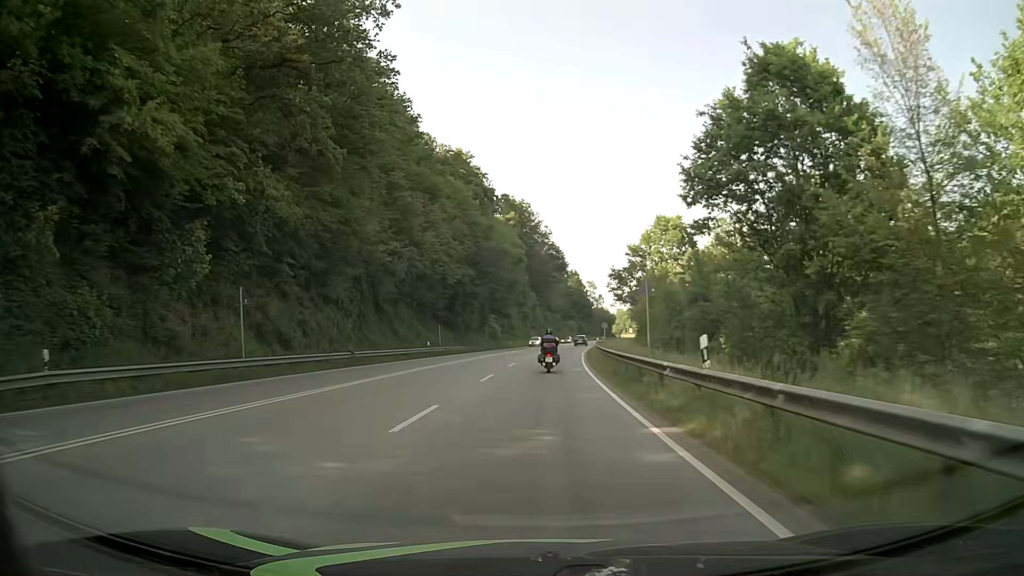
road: primary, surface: asphalt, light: Day
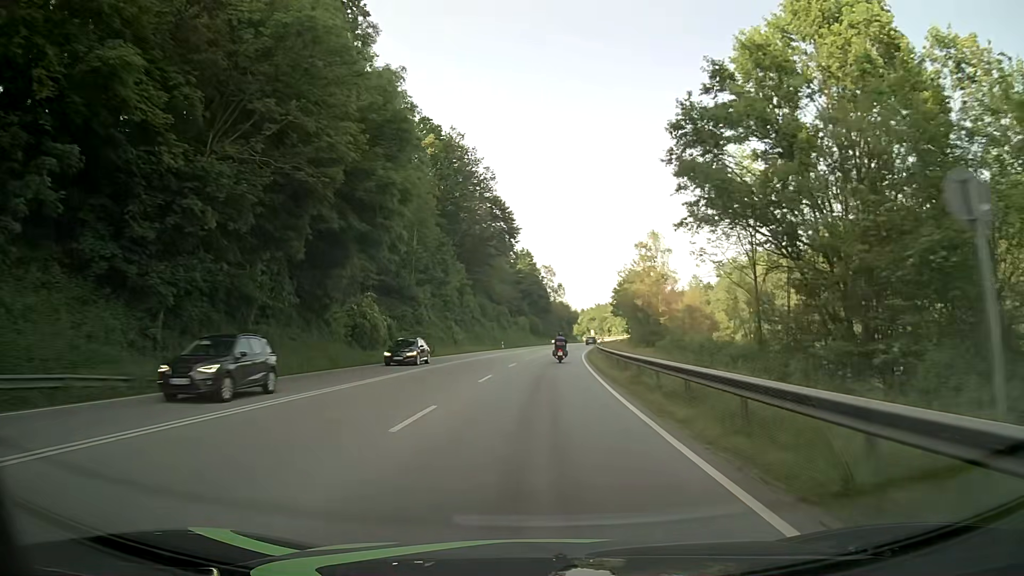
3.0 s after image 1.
(+2.2, +59.2) m; +4°
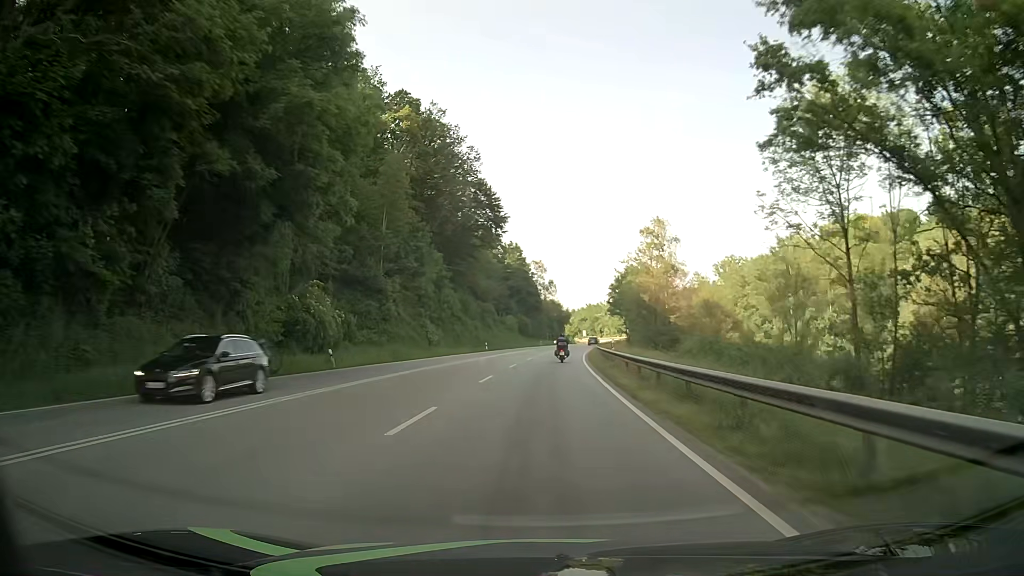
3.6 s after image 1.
(+0.1, +12.1) m; +1°
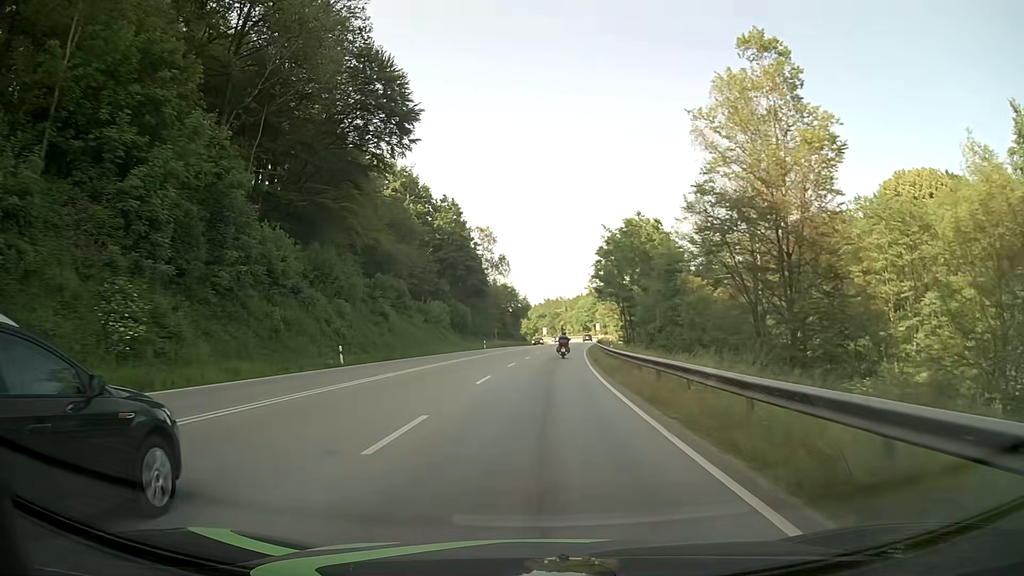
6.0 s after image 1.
(+1.7, +48.9) m; +4°
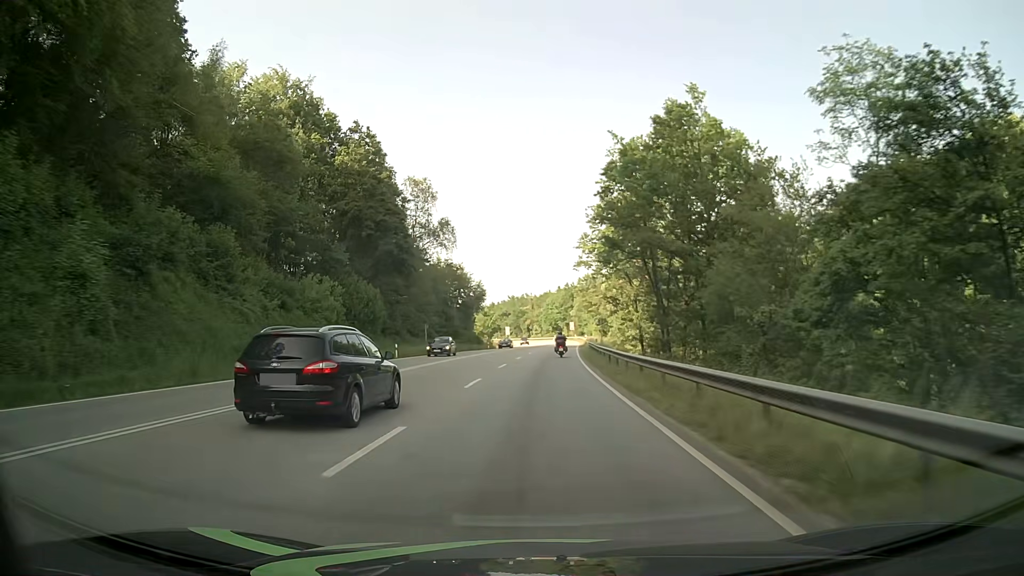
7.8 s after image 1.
(+0.9, +37.1) m; +3°
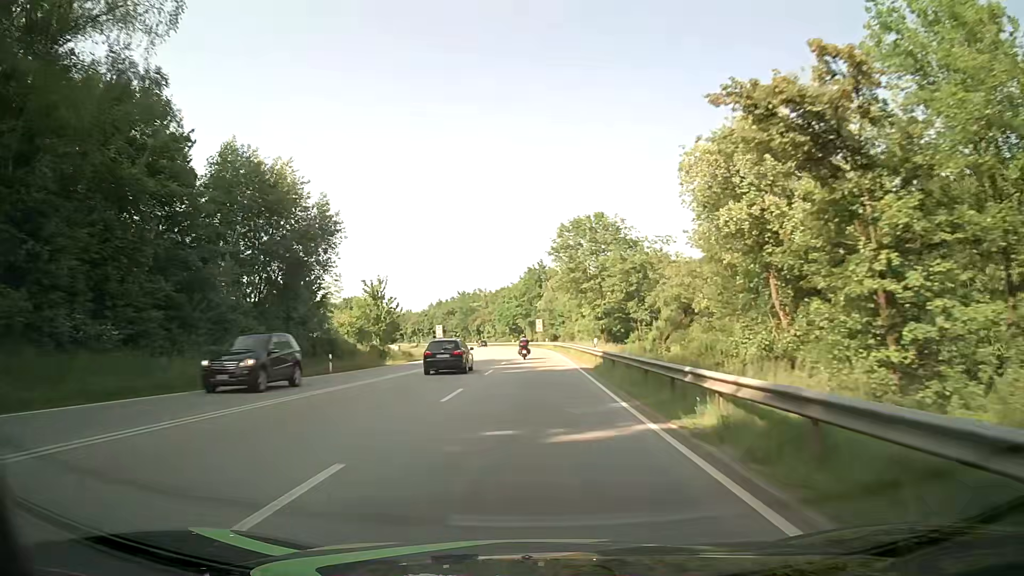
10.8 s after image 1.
(+1.7, +62.2) m; +3°
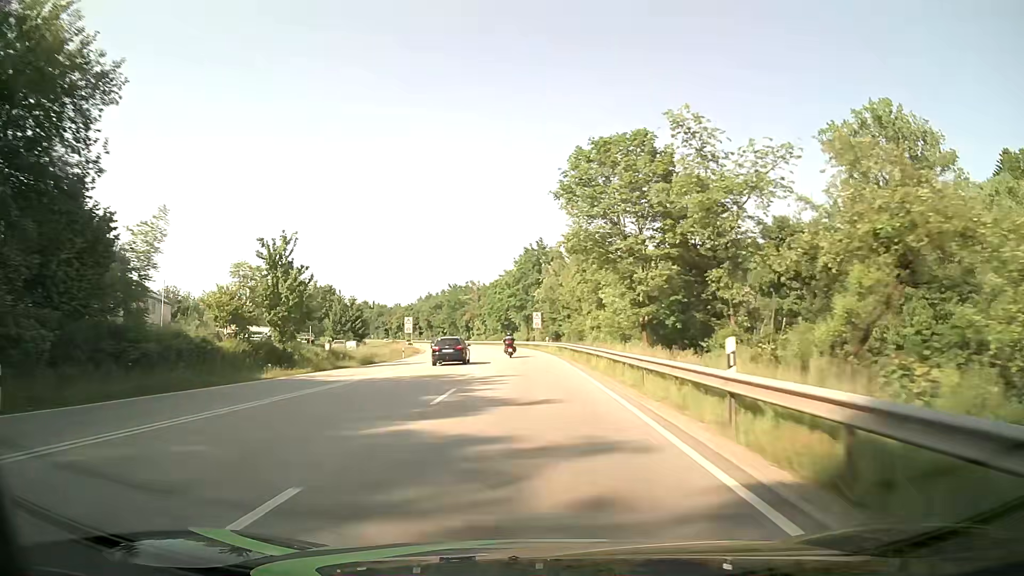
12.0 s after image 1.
(+0.2, +25.0) m; +1°
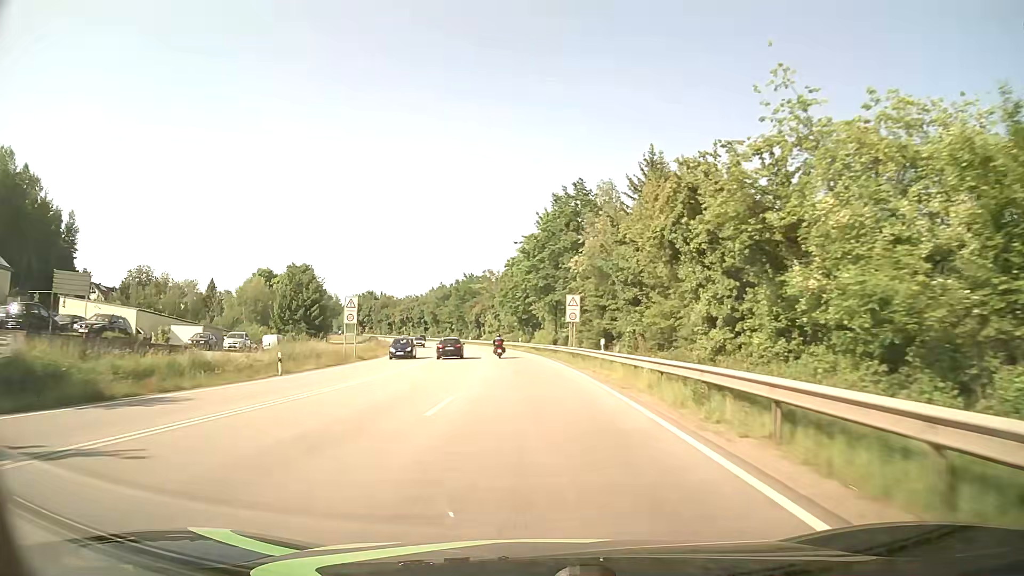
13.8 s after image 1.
(-0.7, +37.4) m; -2°
(0, +10) (0, +20) (-1, +30) (-1, +40) (-2, +50) (-3, +60) (-4, +70) (-6, +80) (-7, +90) (-9, +99) m
